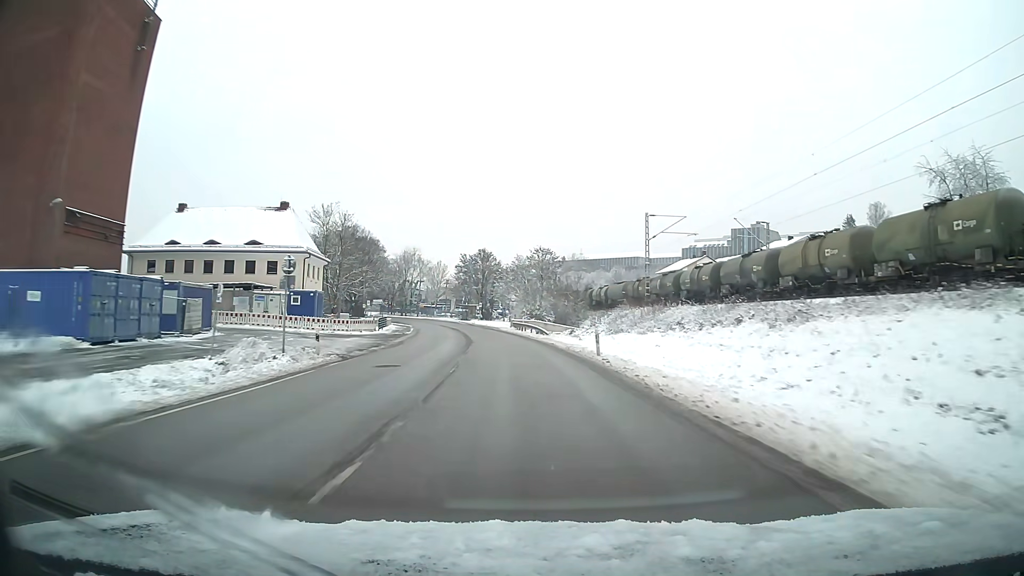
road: primary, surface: asphalt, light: Day
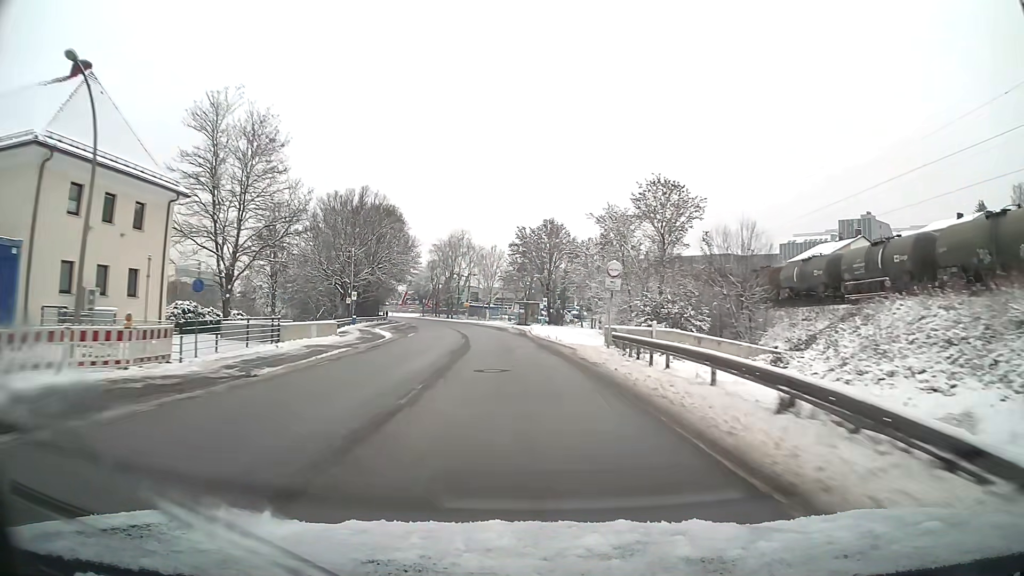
(-2.3, +42.4) m; -6°
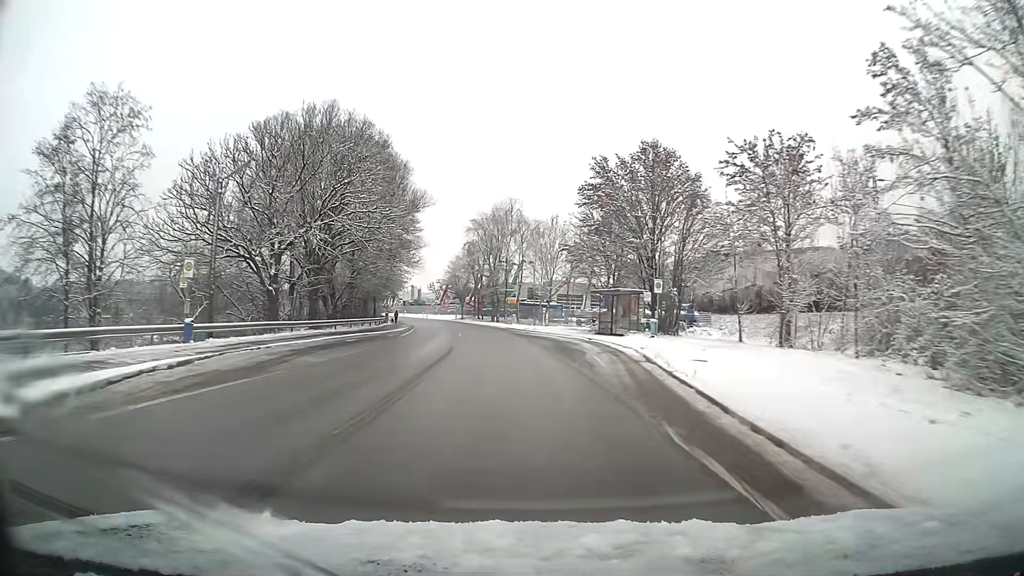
(-1.8, +39.2) m; -6°
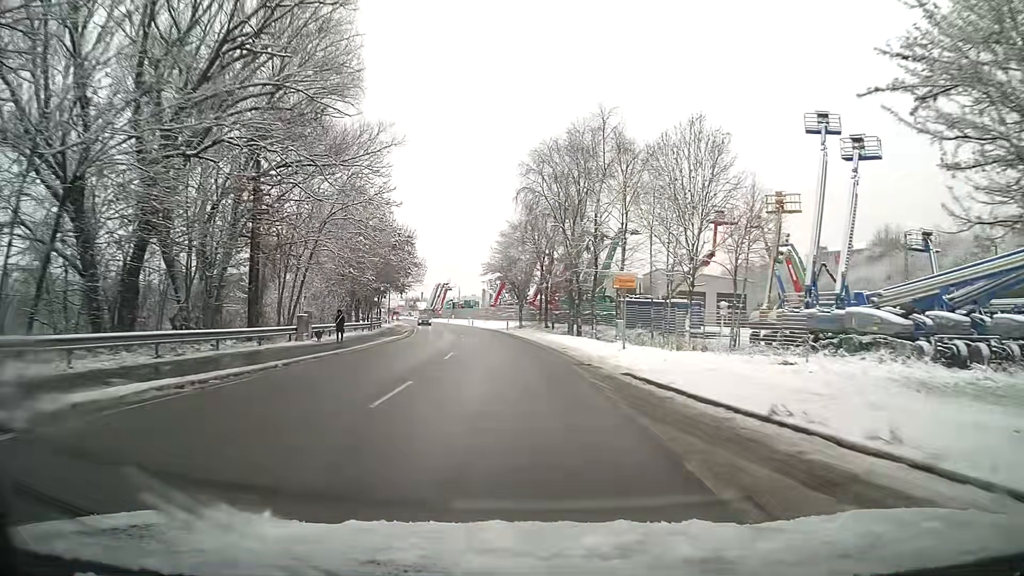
(-2.5, +45.2) m; -6°
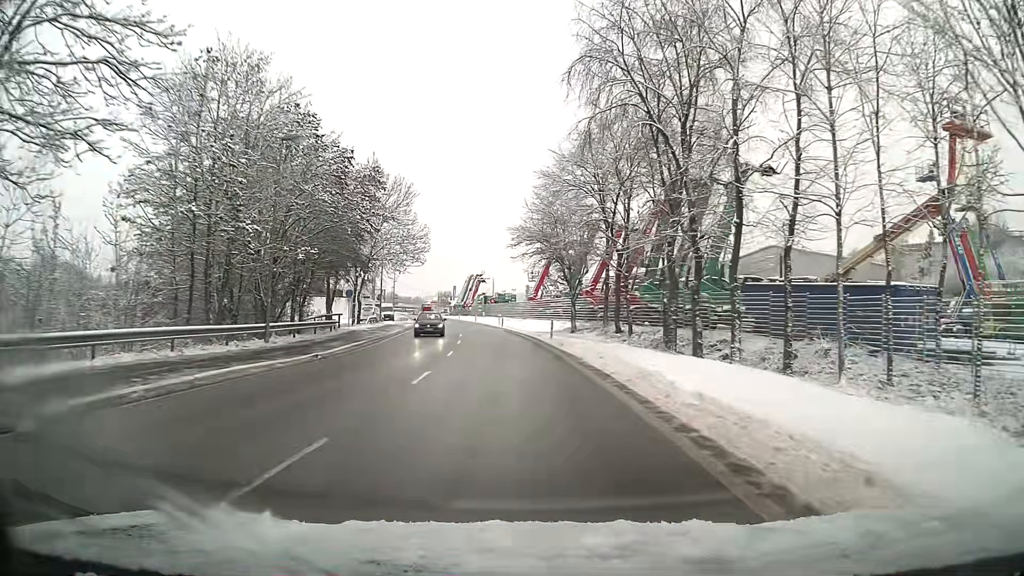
(-0.9, +27.5) m; -4°
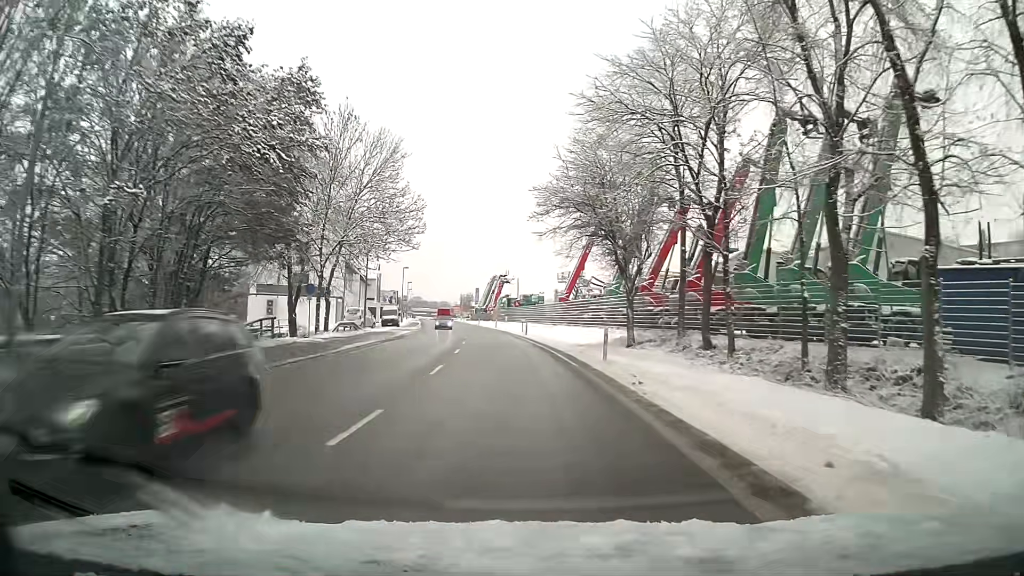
(-0.2, +15.2) m; -2°
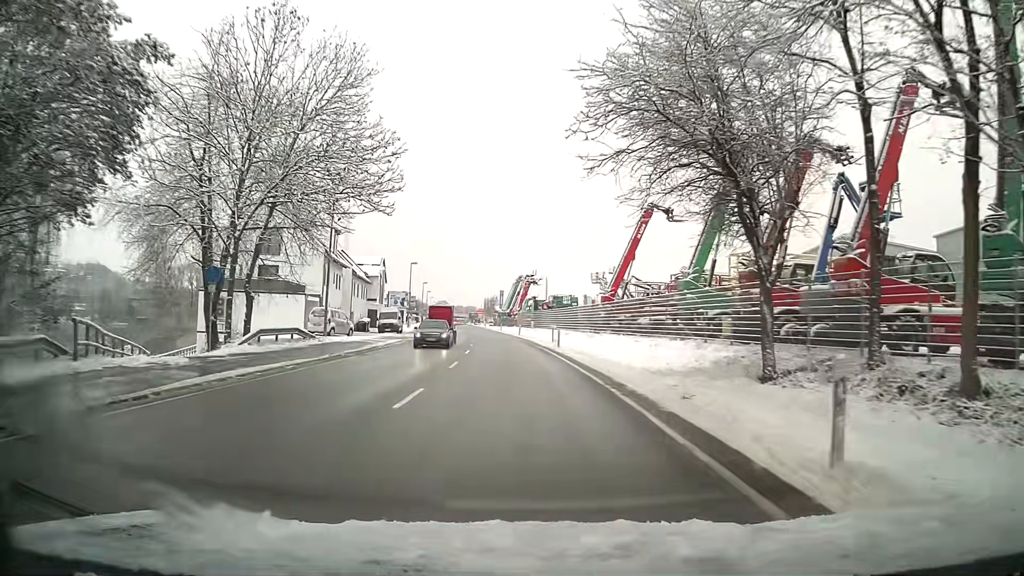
(-0.4, +15.0) m; -2°
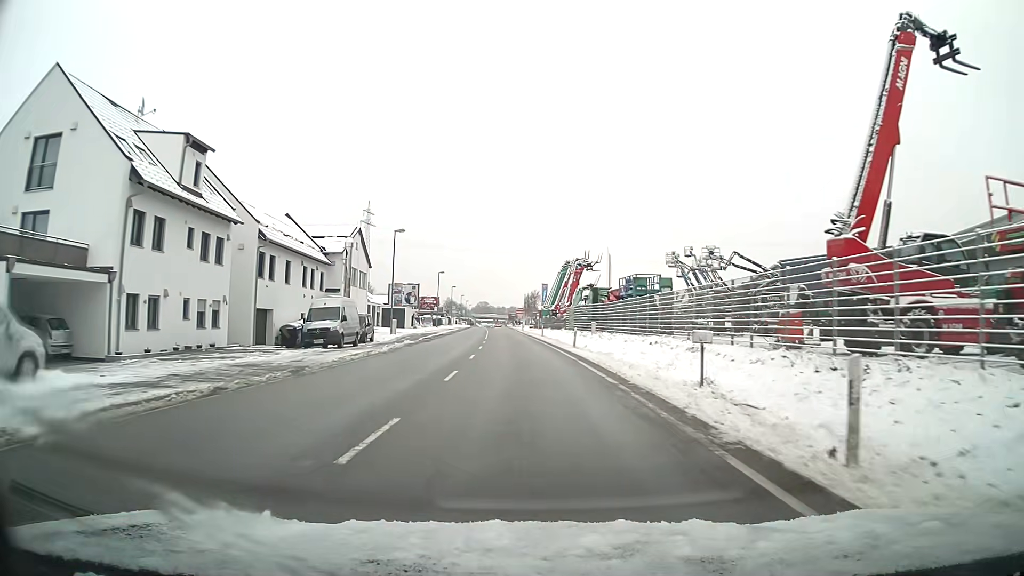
(-1.0, +31.3) m; -4°
